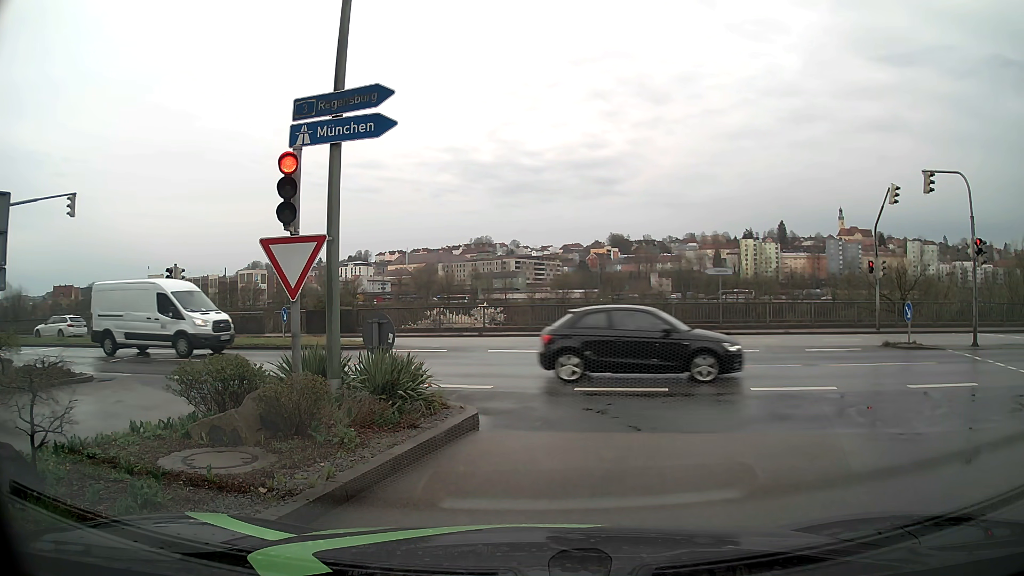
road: tertiary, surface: asphalt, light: Day
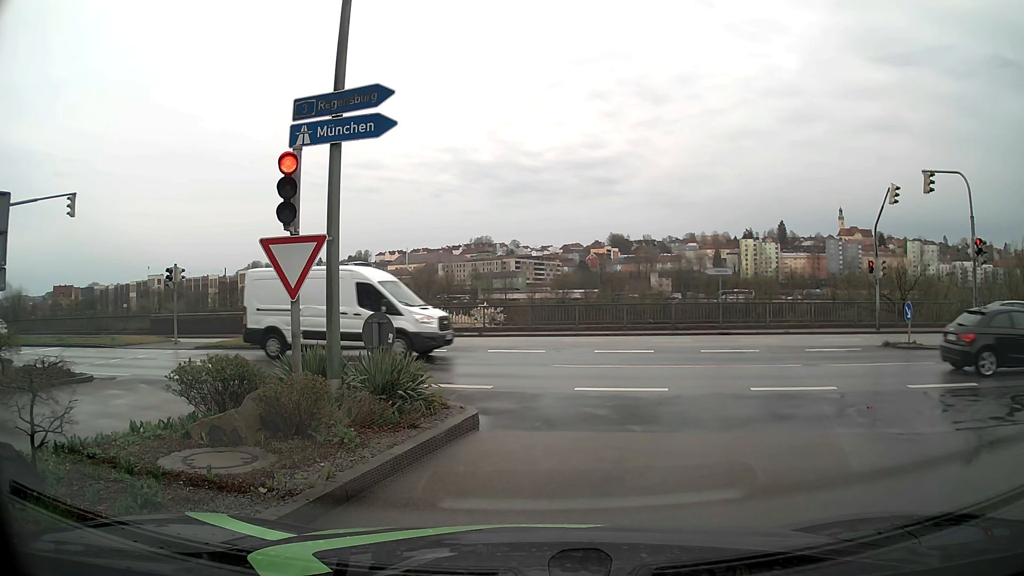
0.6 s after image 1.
(0.0, 0.0) m; 0°
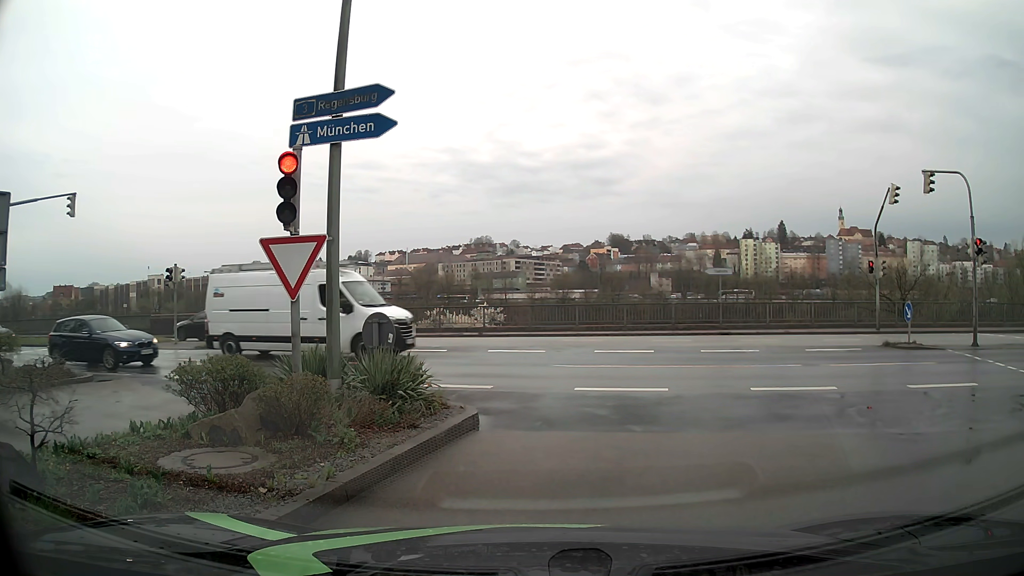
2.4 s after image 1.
(0.0, 0.0) m; 0°
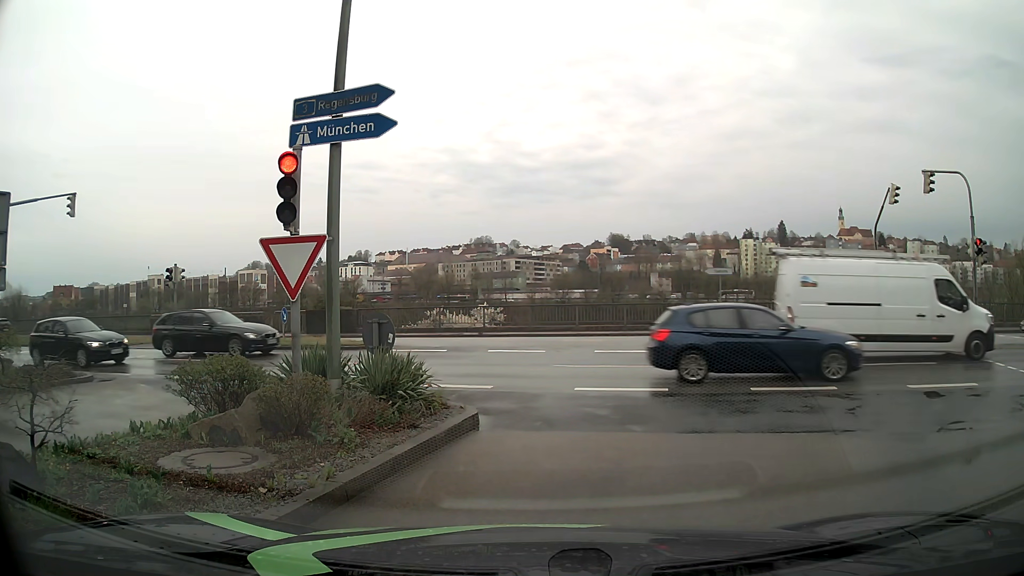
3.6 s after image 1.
(0.0, 0.0) m; 0°
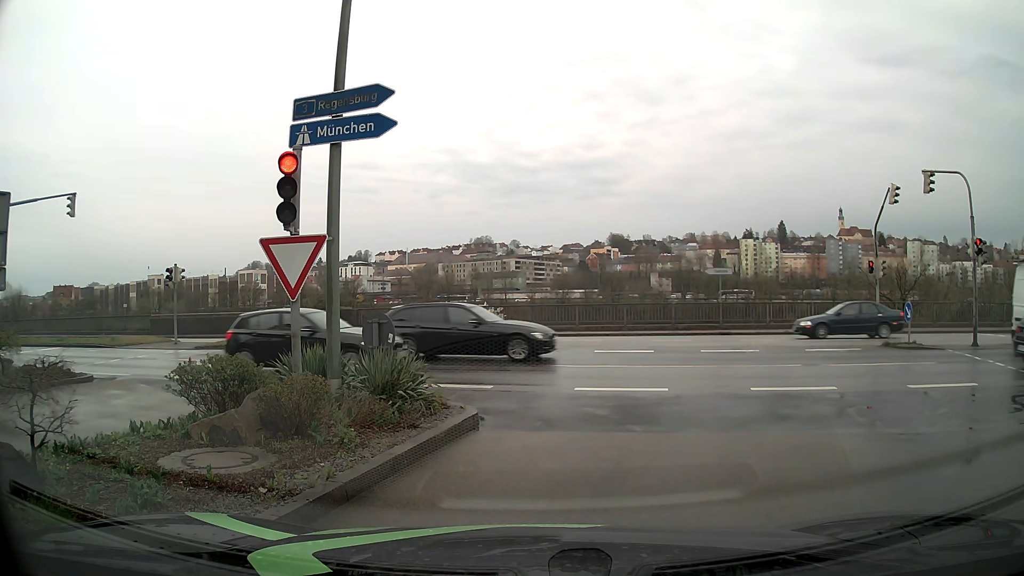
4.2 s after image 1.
(0.0, 0.0) m; 0°
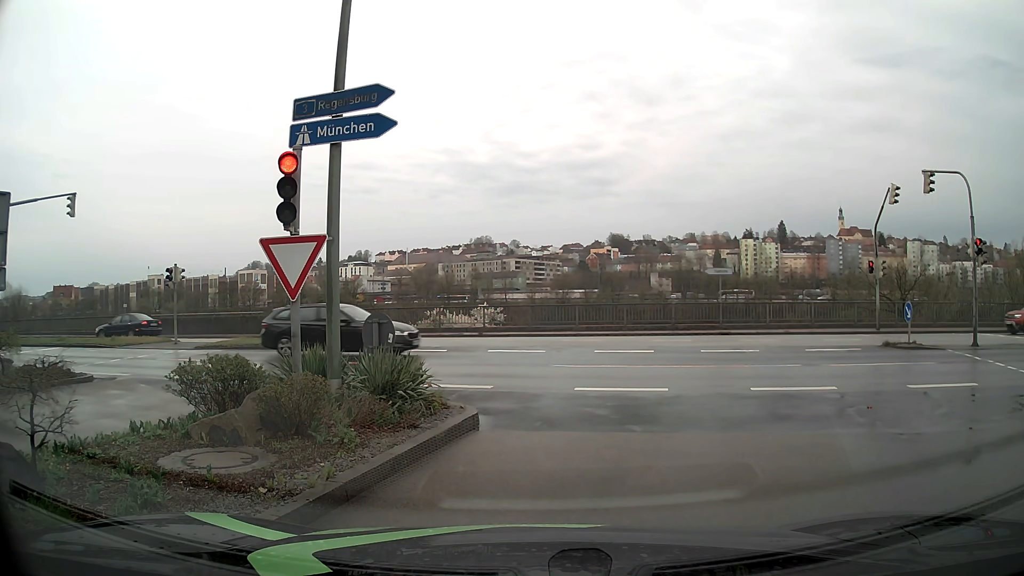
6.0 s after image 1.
(0.0, 0.0) m; 0°
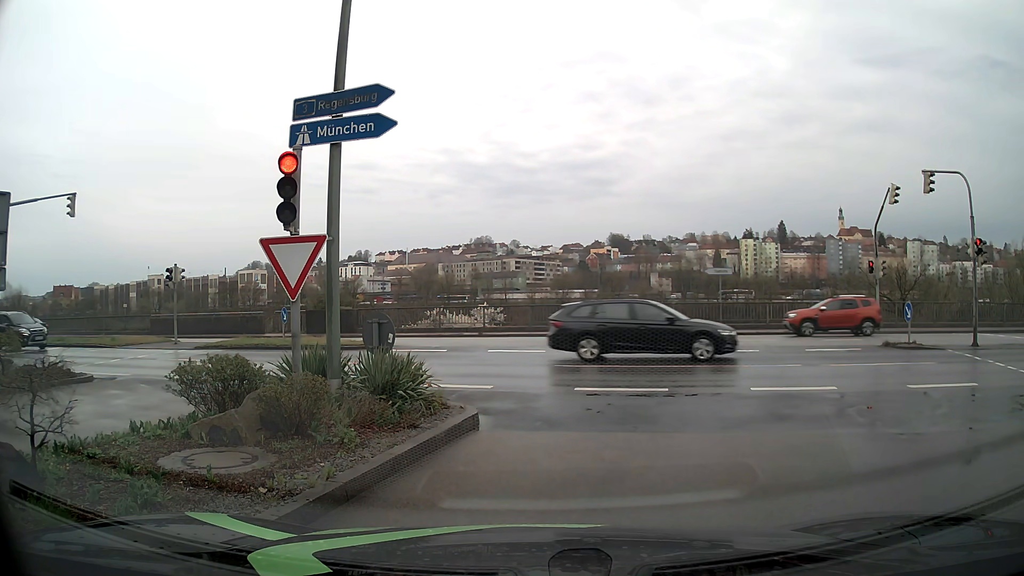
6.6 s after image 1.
(0.0, 0.0) m; 0°
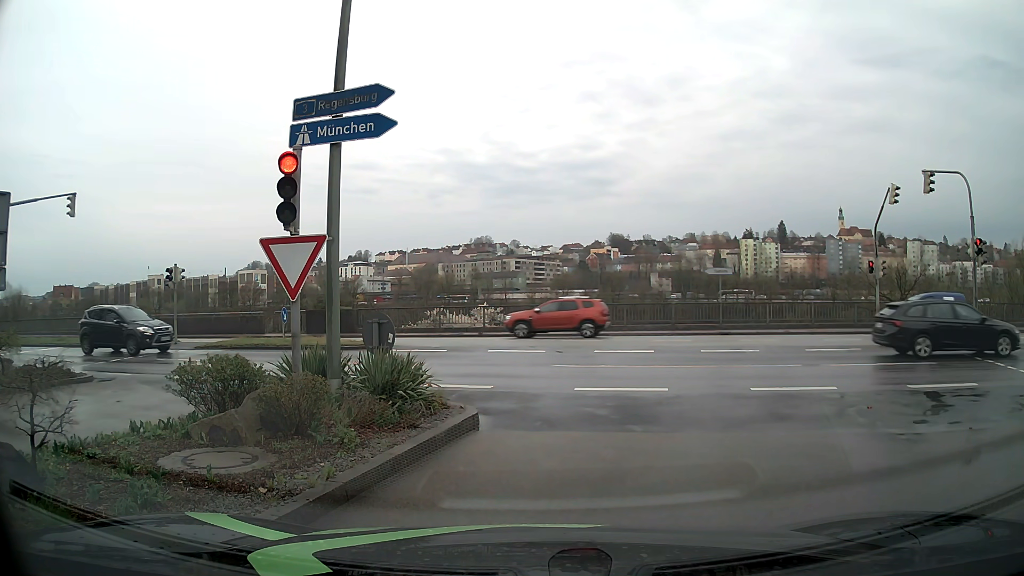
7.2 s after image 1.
(0.0, 0.0) m; 0°
